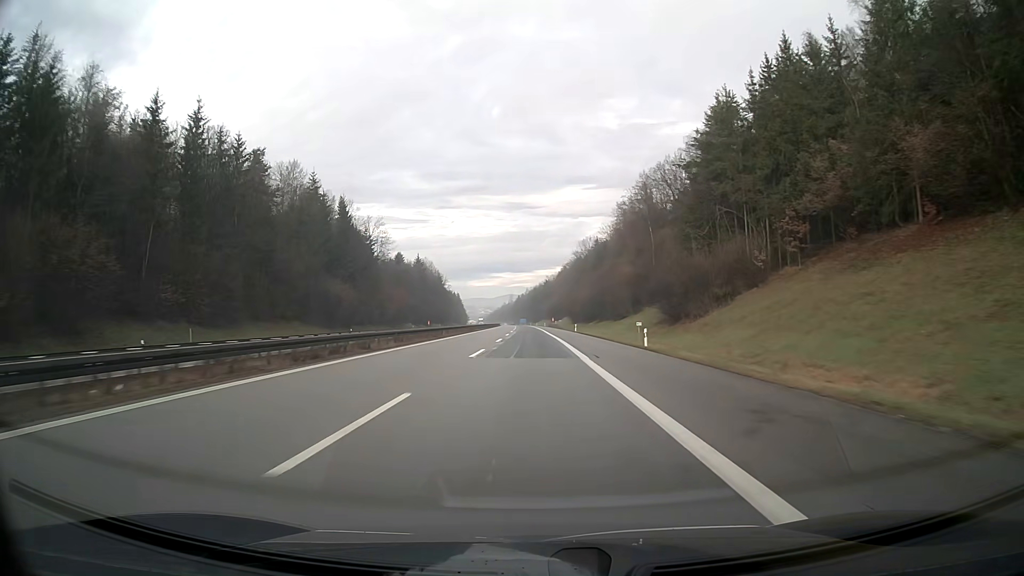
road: motorway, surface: asphalt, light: Day
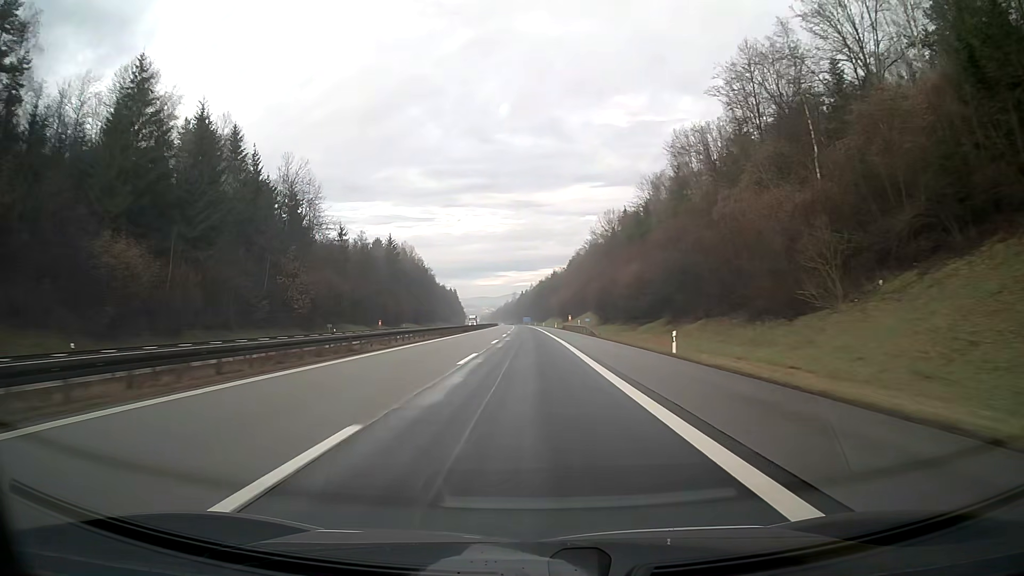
(-0.2, +57.7) m; 0°
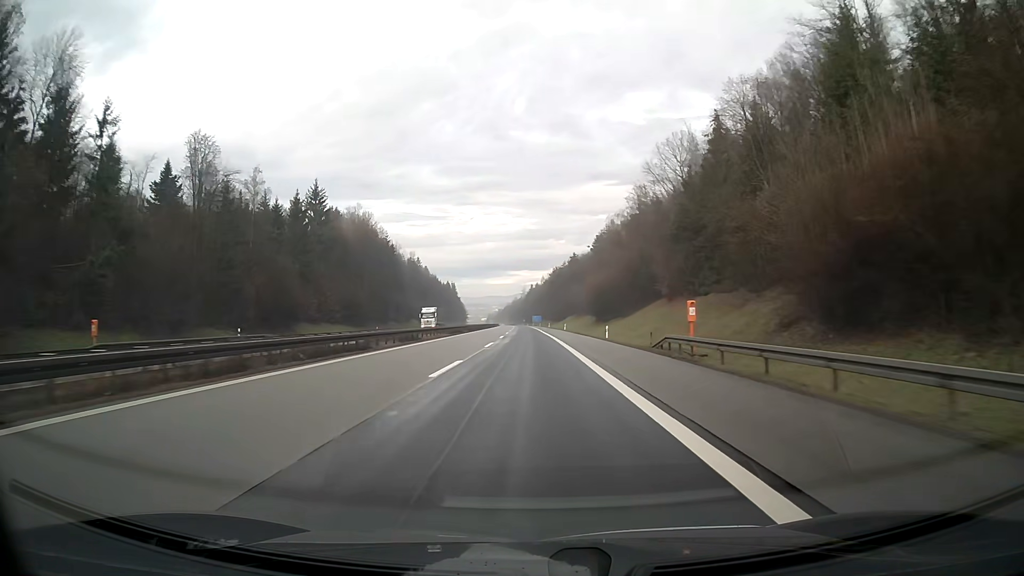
(-0.6, +76.9) m; -1°
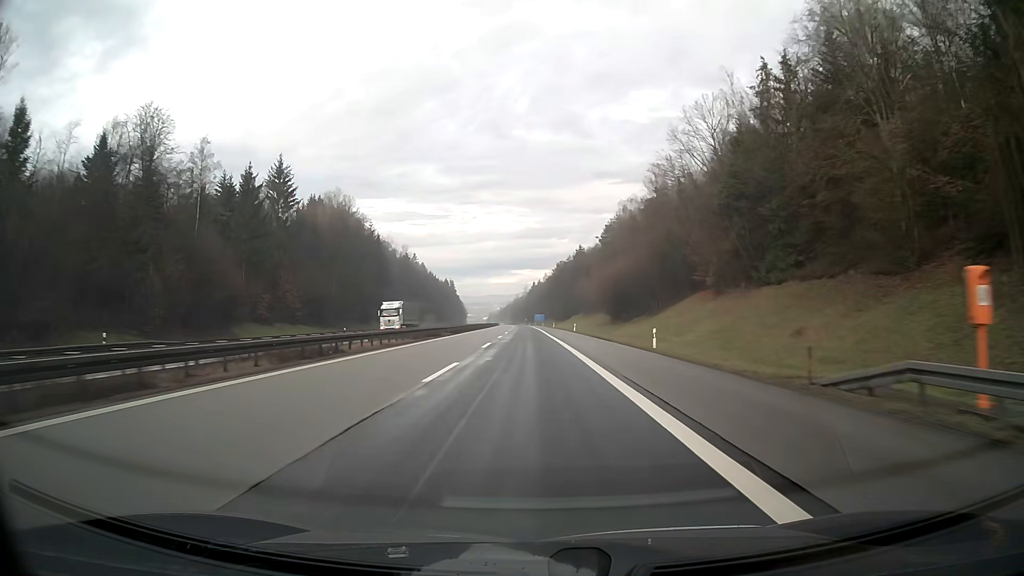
(0.0, +19.2) m; 0°
